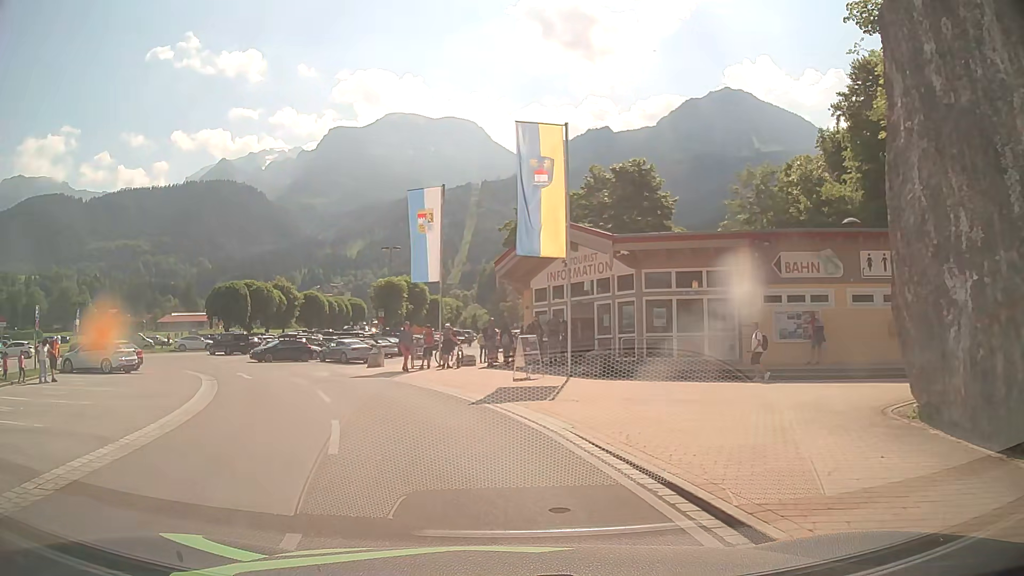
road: service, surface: asphalt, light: Day
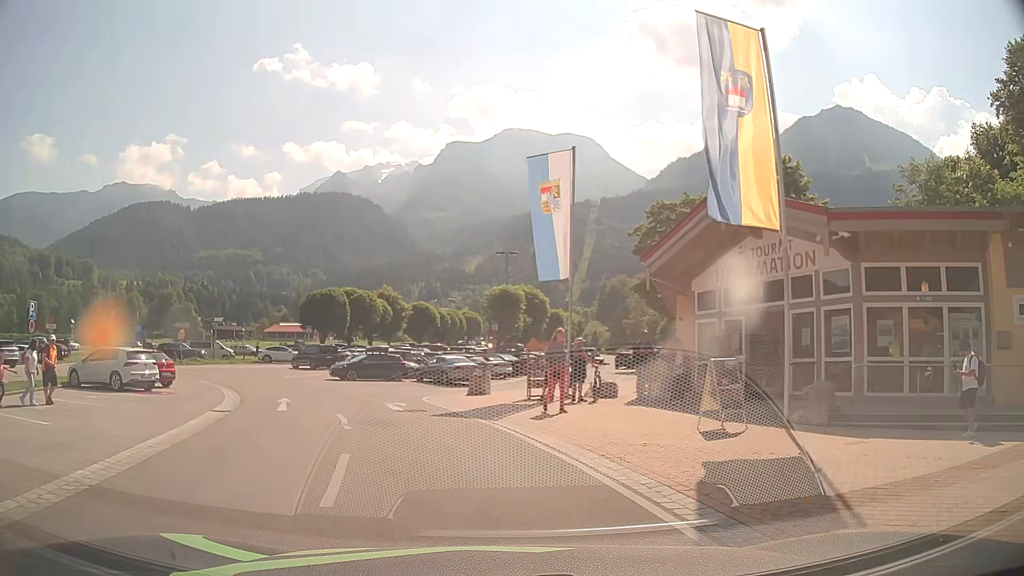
(-0.6, +7.9) m; -9°
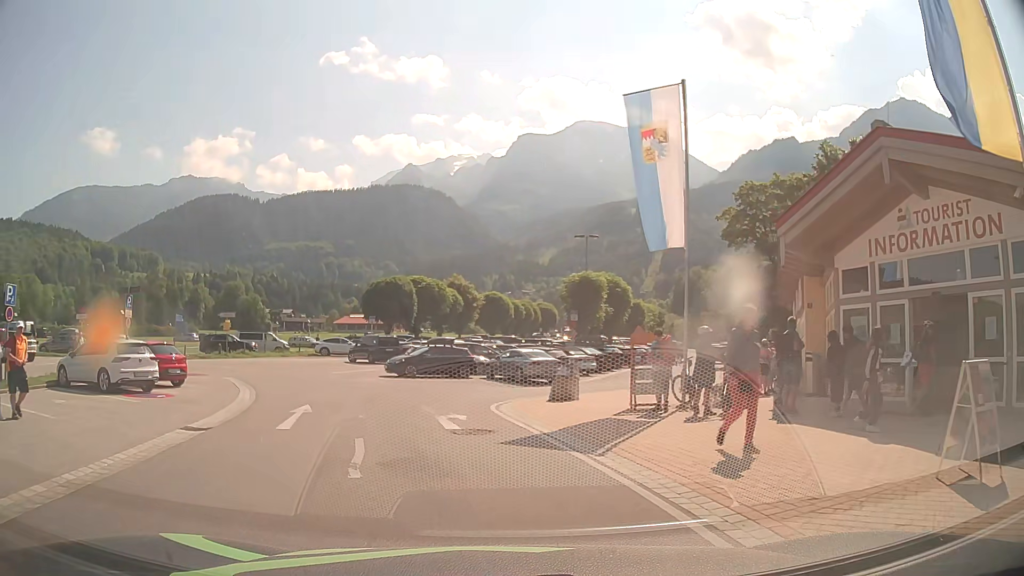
(-0.3, +5.0) m; -7°
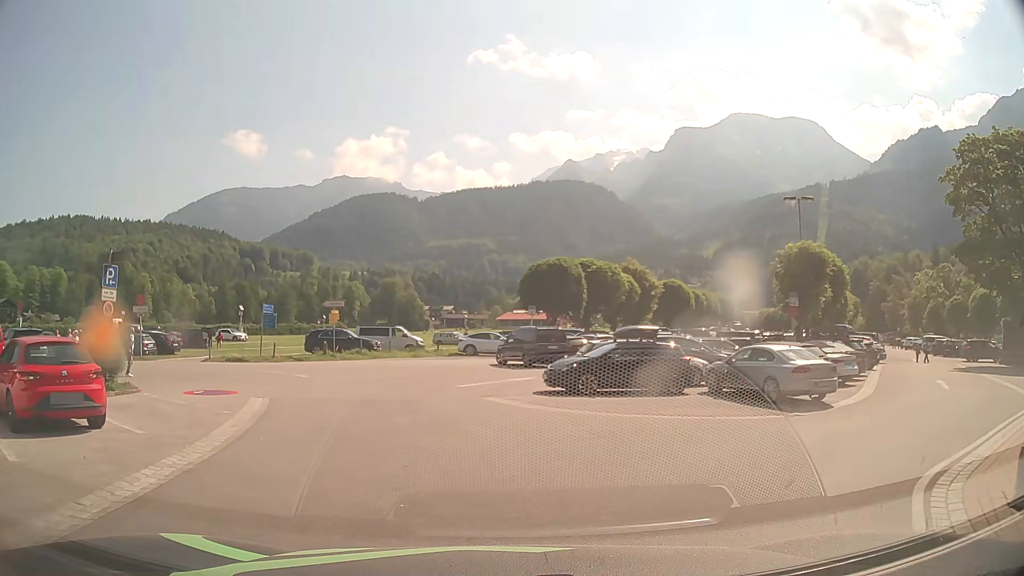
(-1.3, +12.5) m; -12°
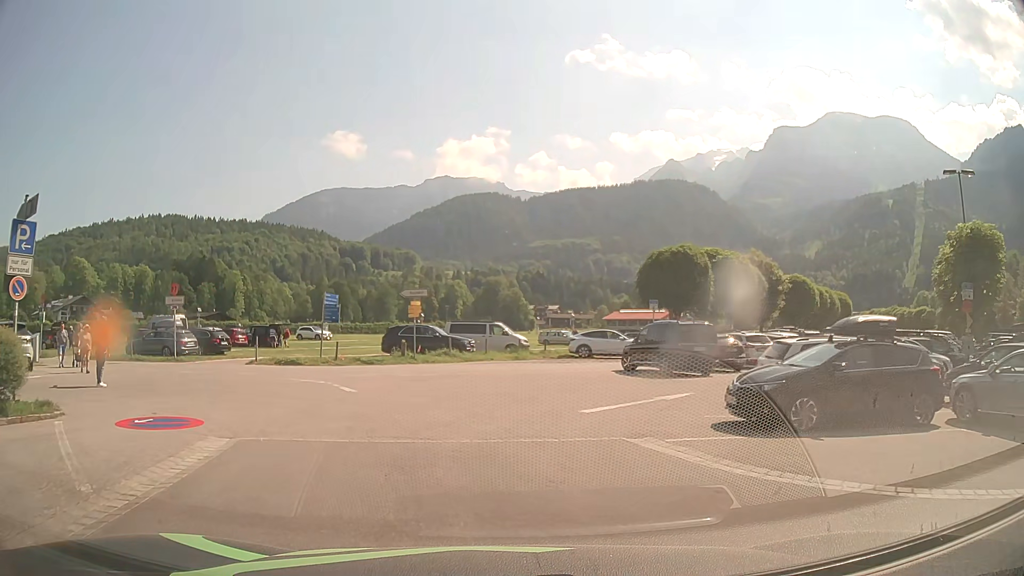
(-0.7, +7.8) m; -9°
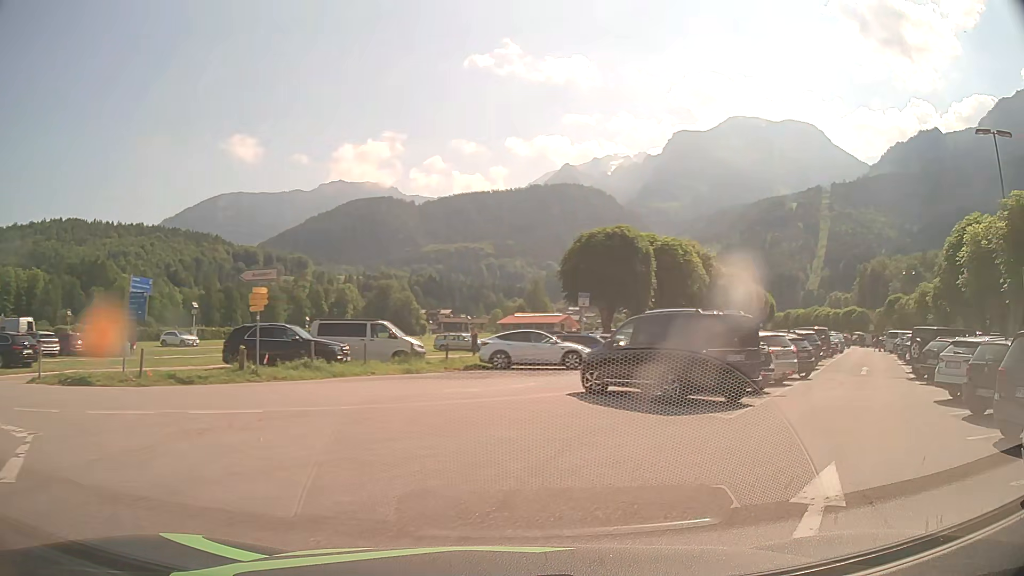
(-0.3, +10.3) m; +7°
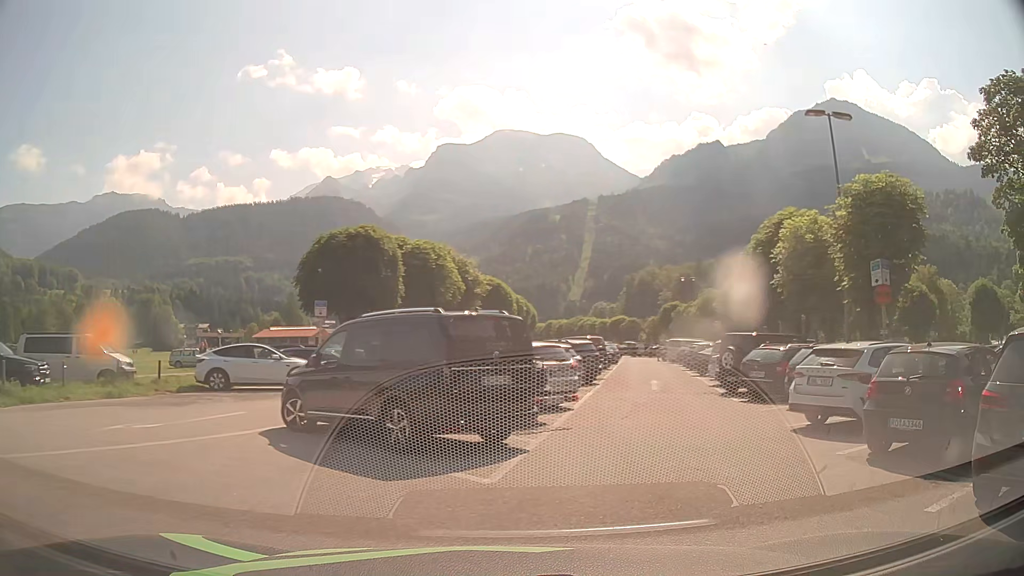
(+0.9, +4.4) m; +22°
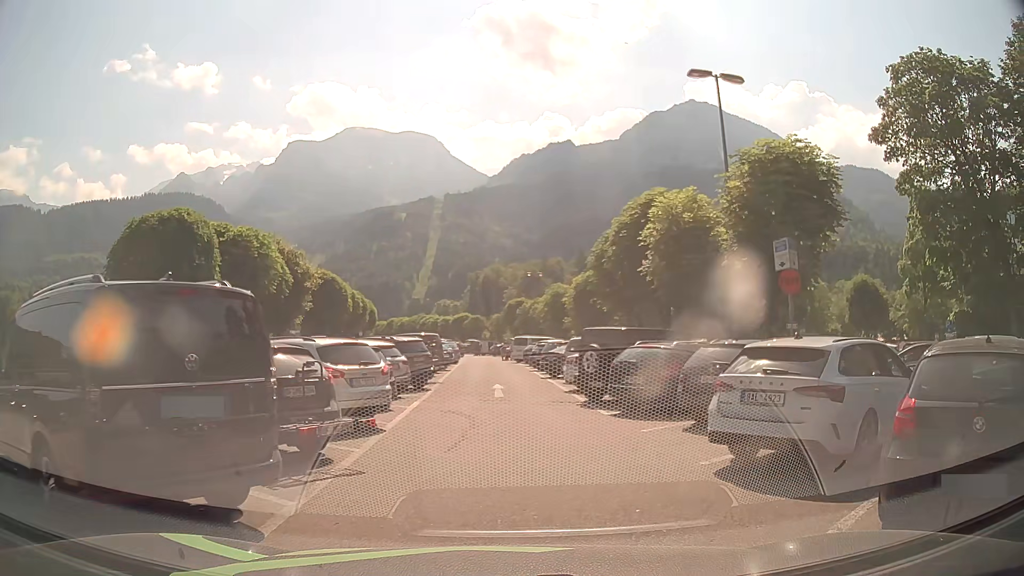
(+0.5, +4.1) m; +13°
